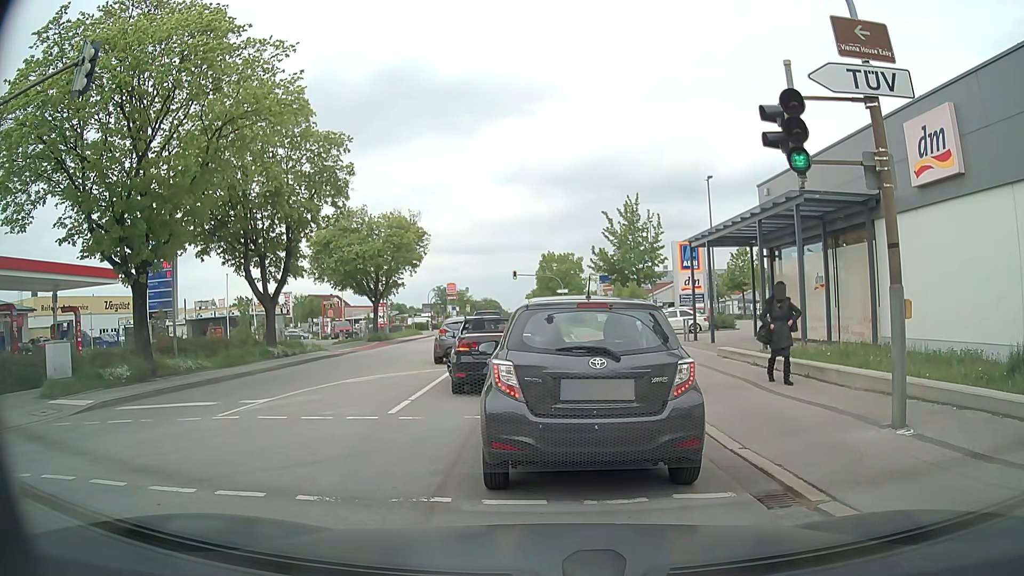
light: Day
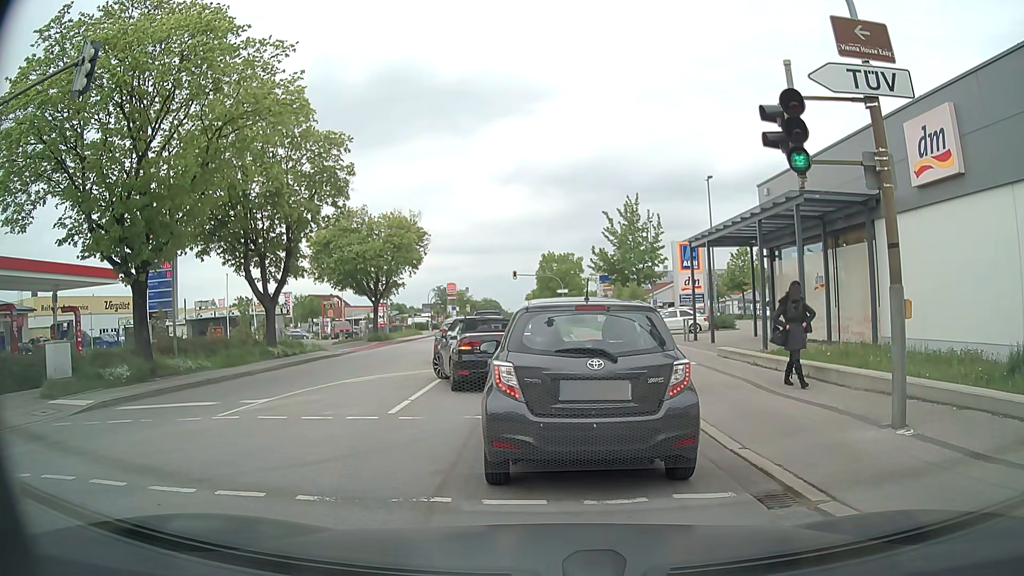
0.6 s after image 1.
(0.0, 0.0) m; 0°
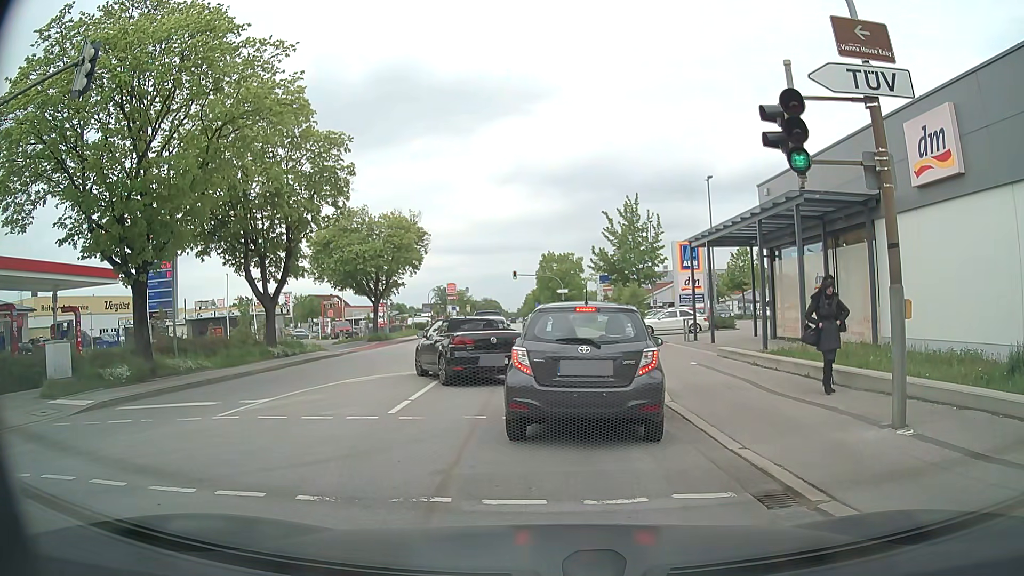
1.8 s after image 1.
(0.0, 0.0) m; 0°
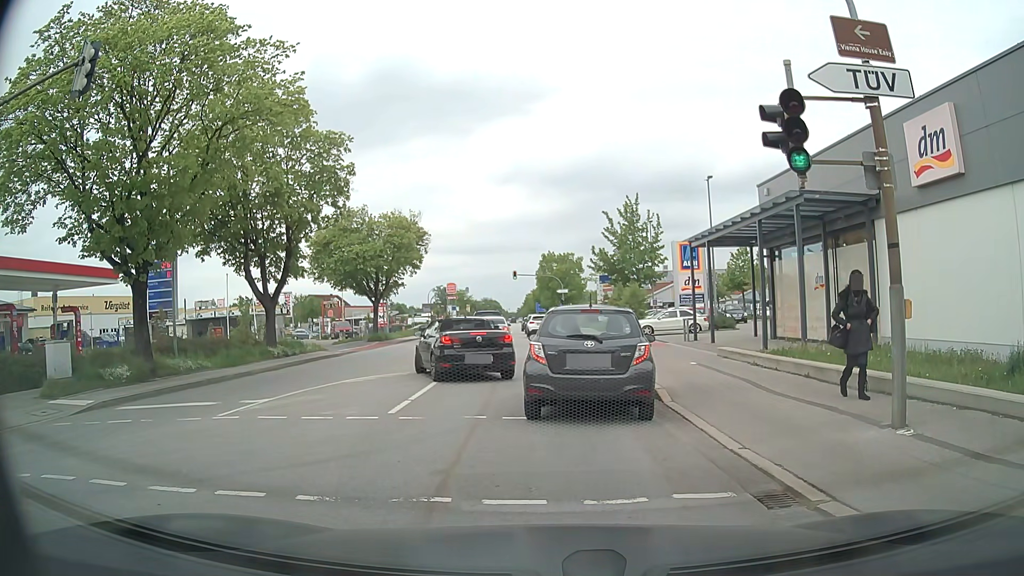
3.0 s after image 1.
(0.0, 0.0) m; 0°
(0, +10) (0, +20) (-1, +30) (-1, +40) (-2, +50) (-3, +60) (-3, +70) (-4, +80) (-5, +90) (-6, +100) m
